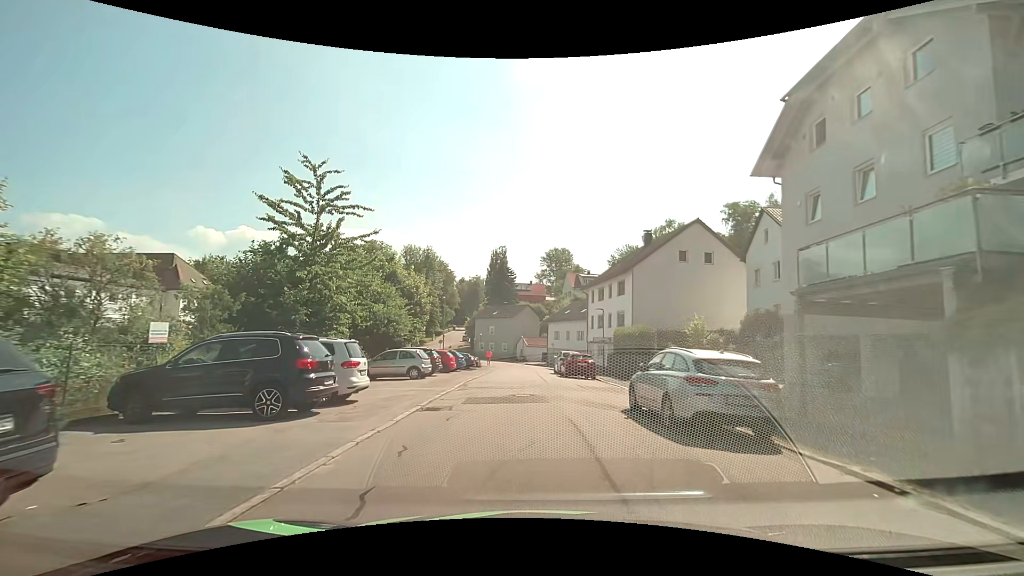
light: Day
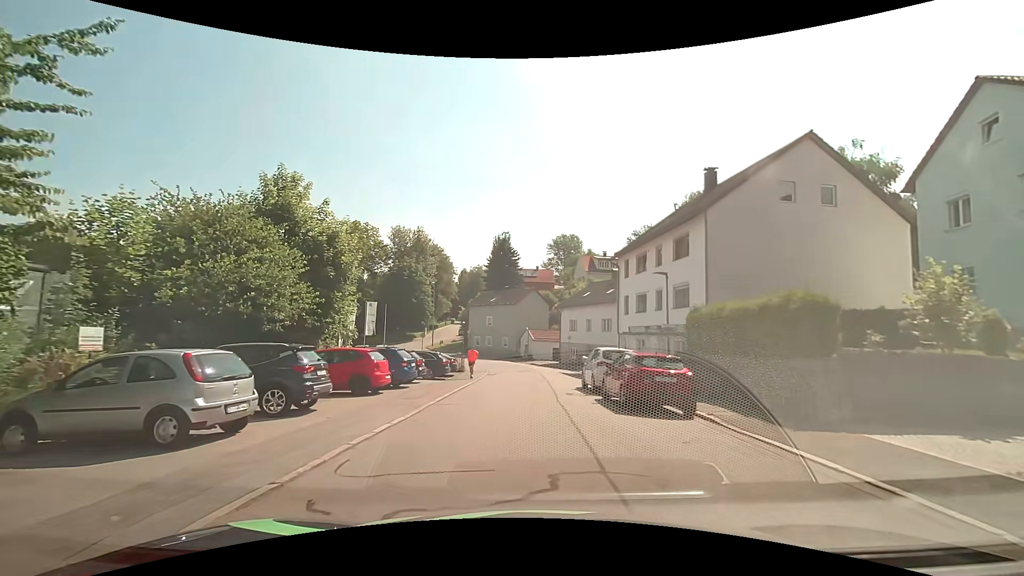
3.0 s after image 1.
(-0.2, +16.3) m; -1°
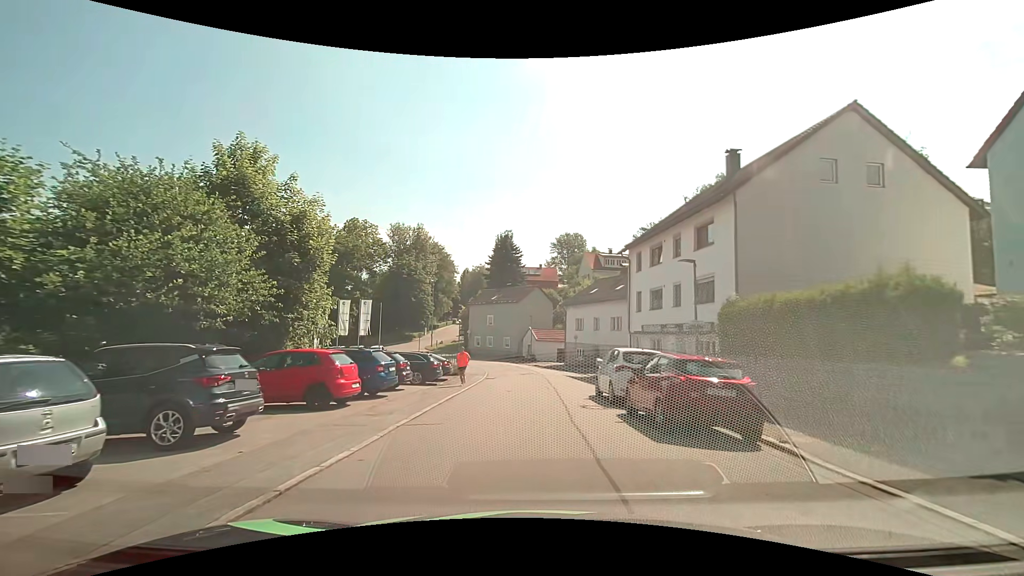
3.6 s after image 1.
(0.0, +3.2) m; +1°
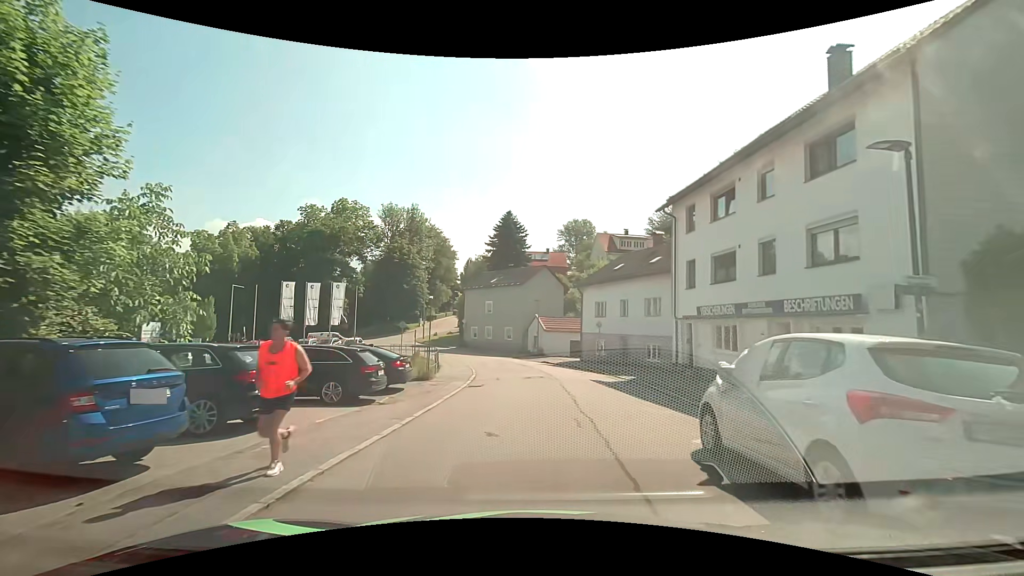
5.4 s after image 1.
(-0.2, +10.0) m; -3°
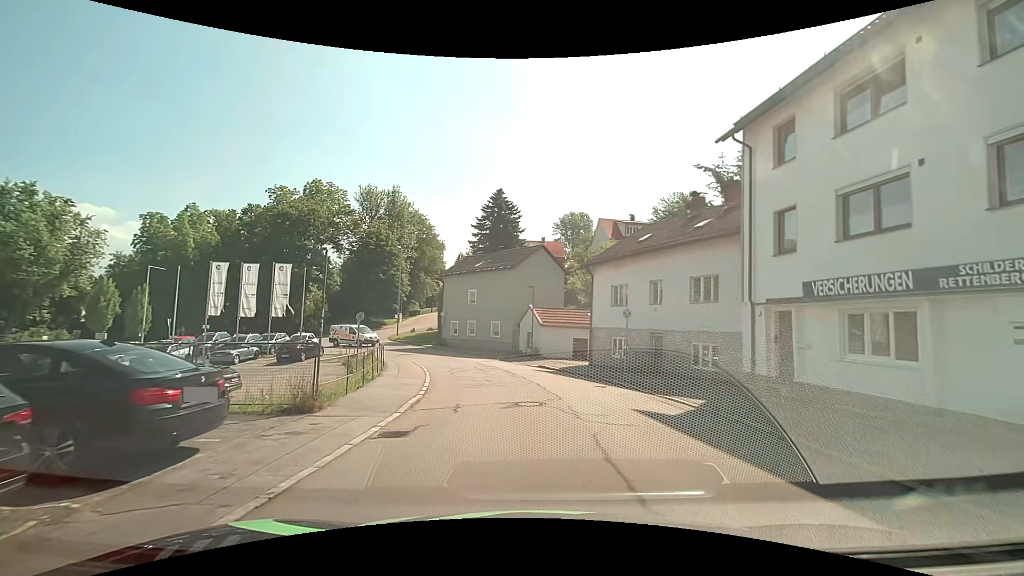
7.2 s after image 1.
(+0.2, +9.6) m; +1°
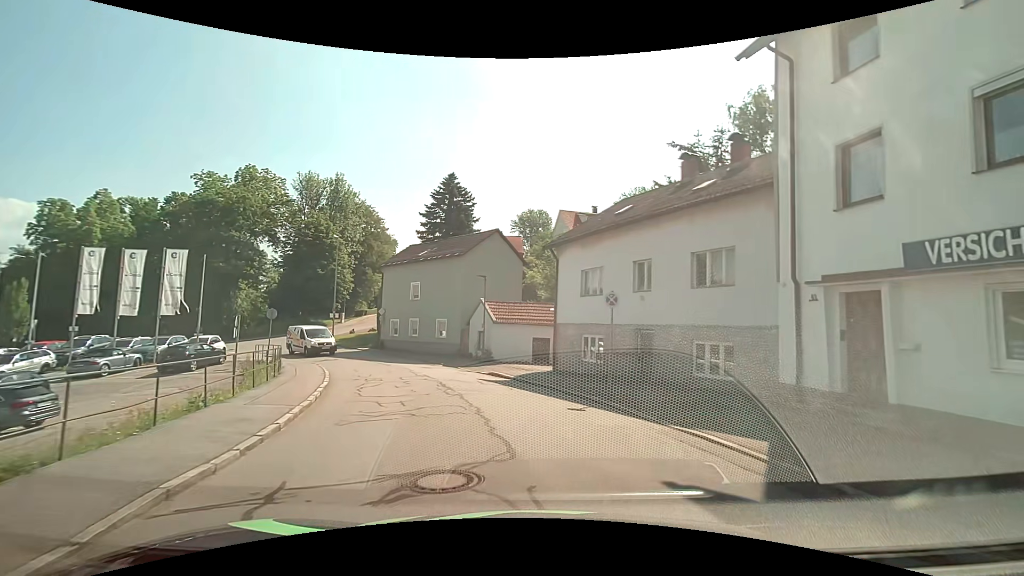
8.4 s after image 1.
(+0.3, +5.8) m; +5°
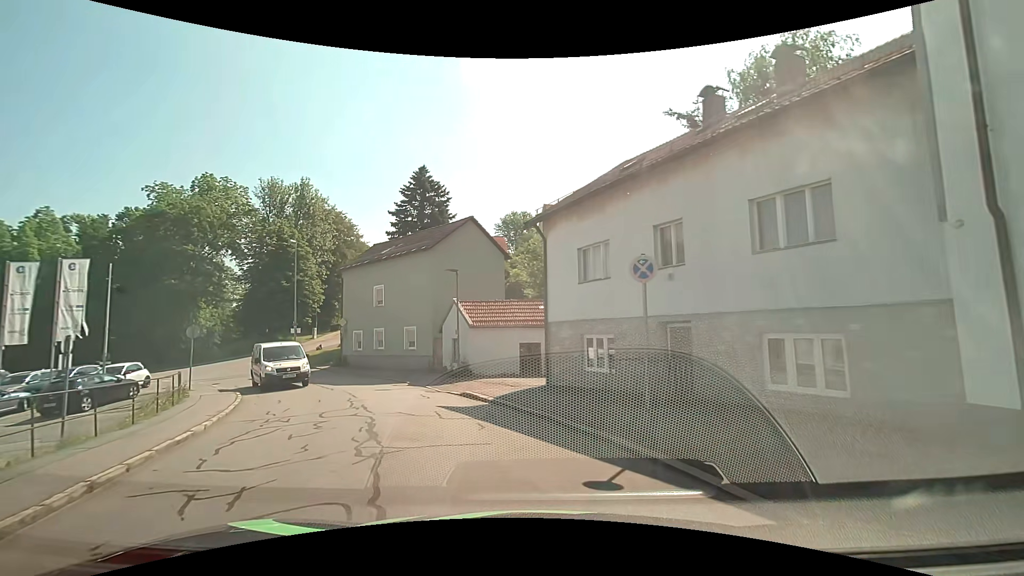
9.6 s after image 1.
(+0.2, +5.4) m; +2°
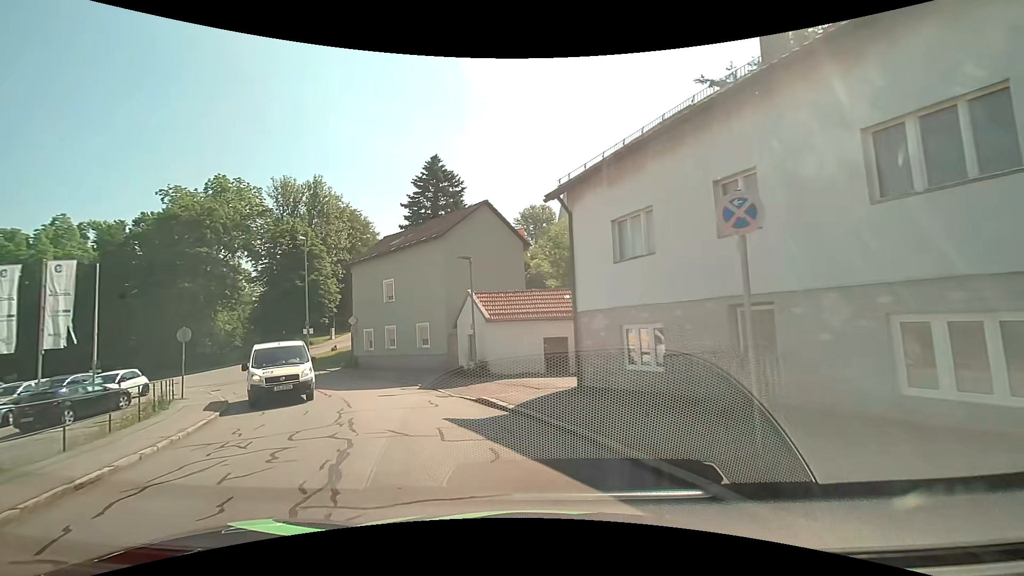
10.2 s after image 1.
(-0.1, +2.7) m; -4°
